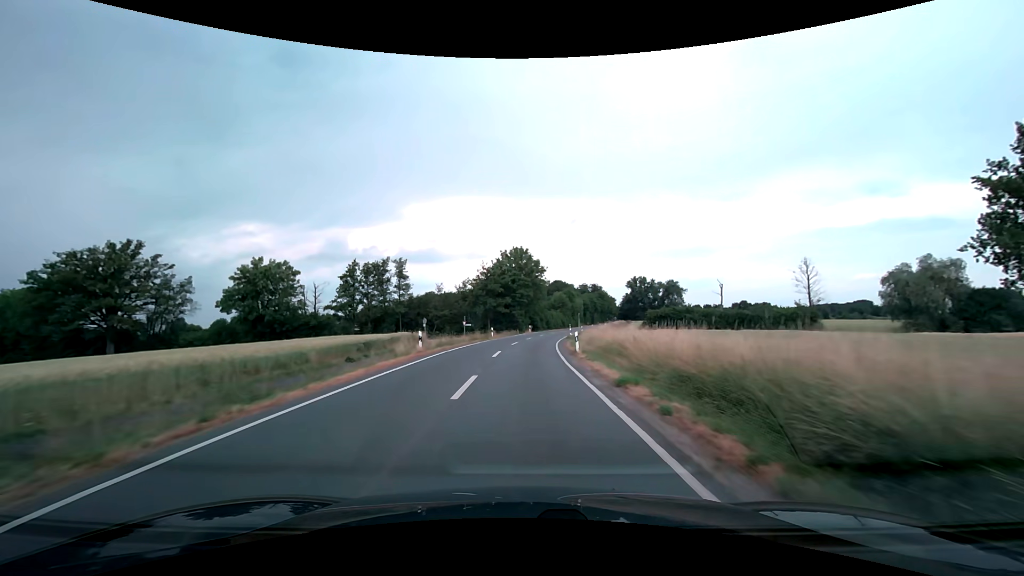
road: secondary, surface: asphalt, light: Day
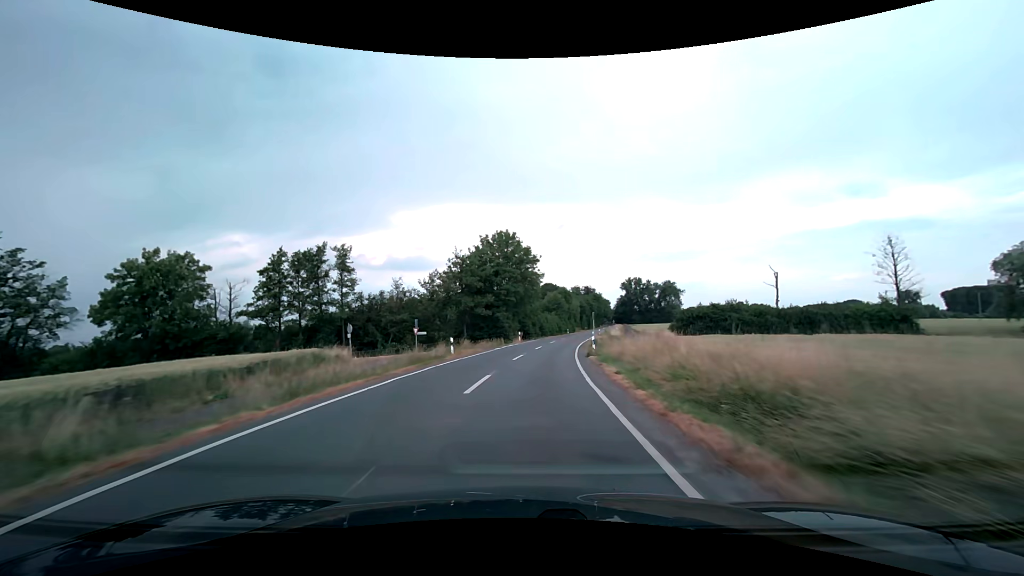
(+0.2, +21.6) m; +1°
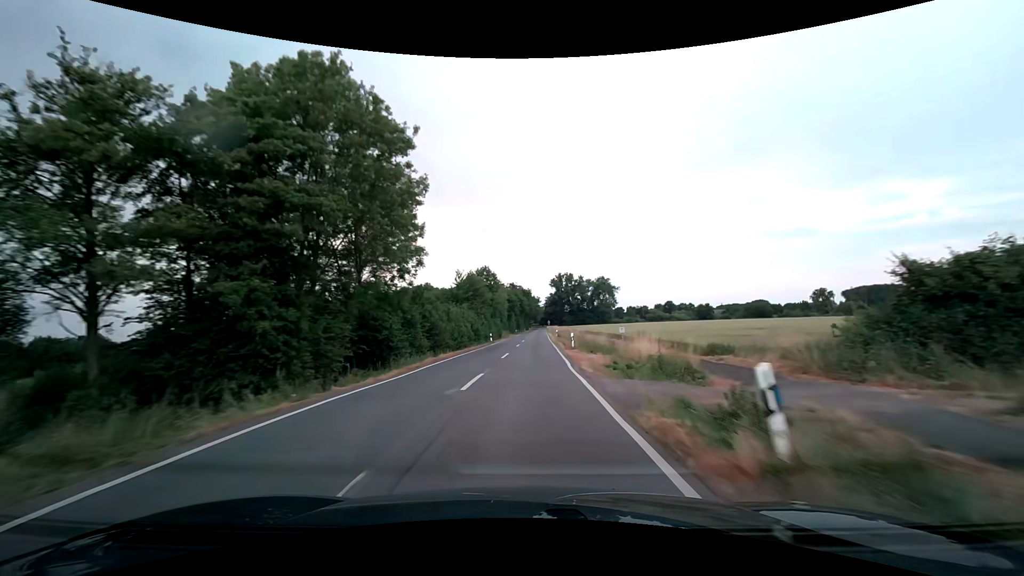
(+3.6, +47.8) m; +9°
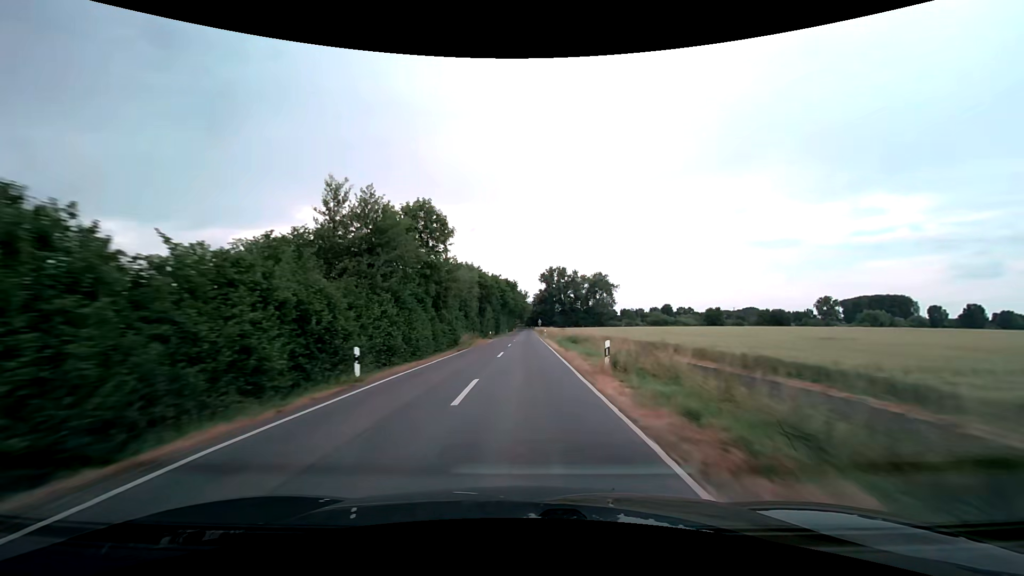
(+0.9, +40.5) m; +2°
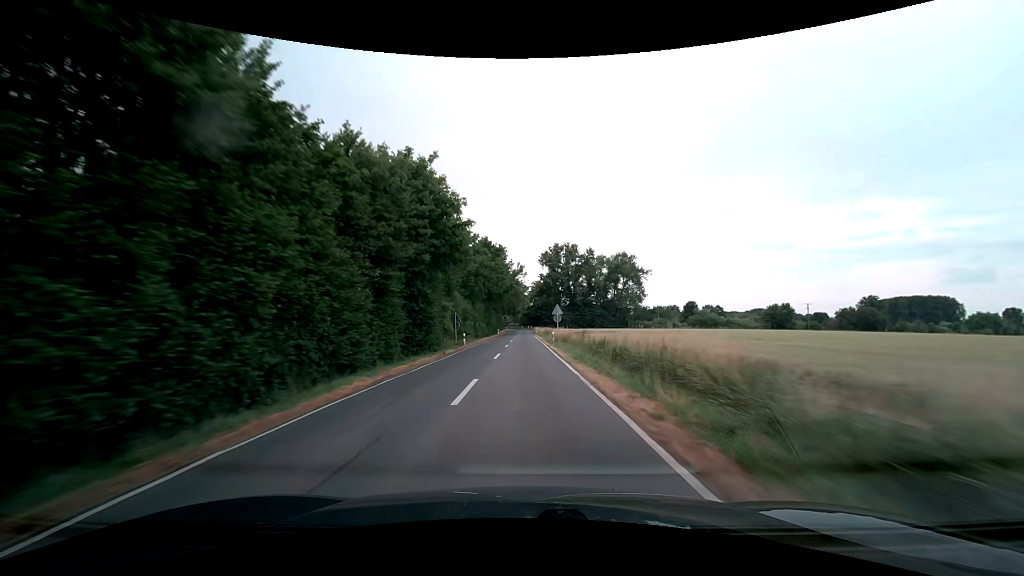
(+0.5, +74.4) m; +1°
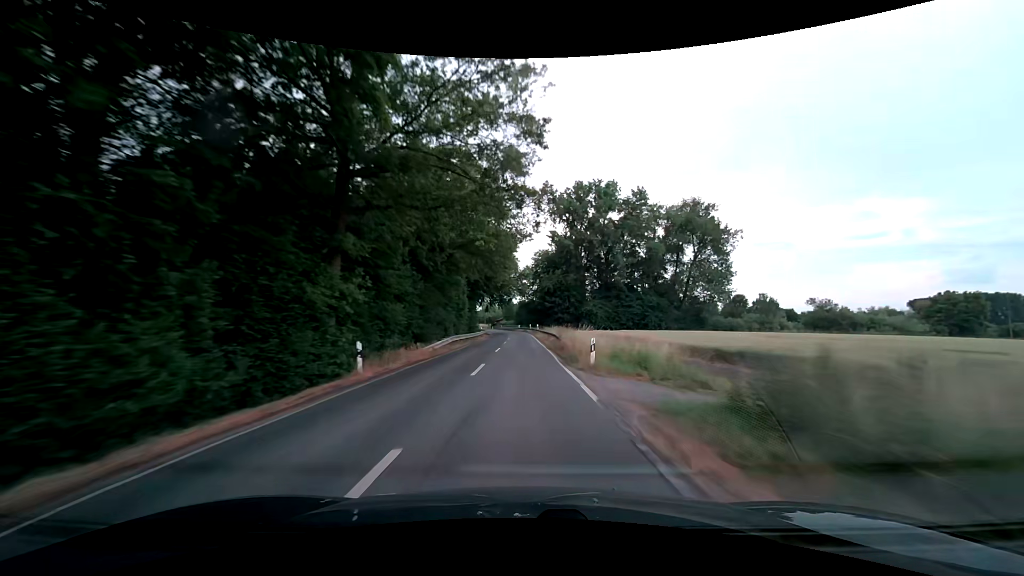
(+0.1, +79.8) m; 0°
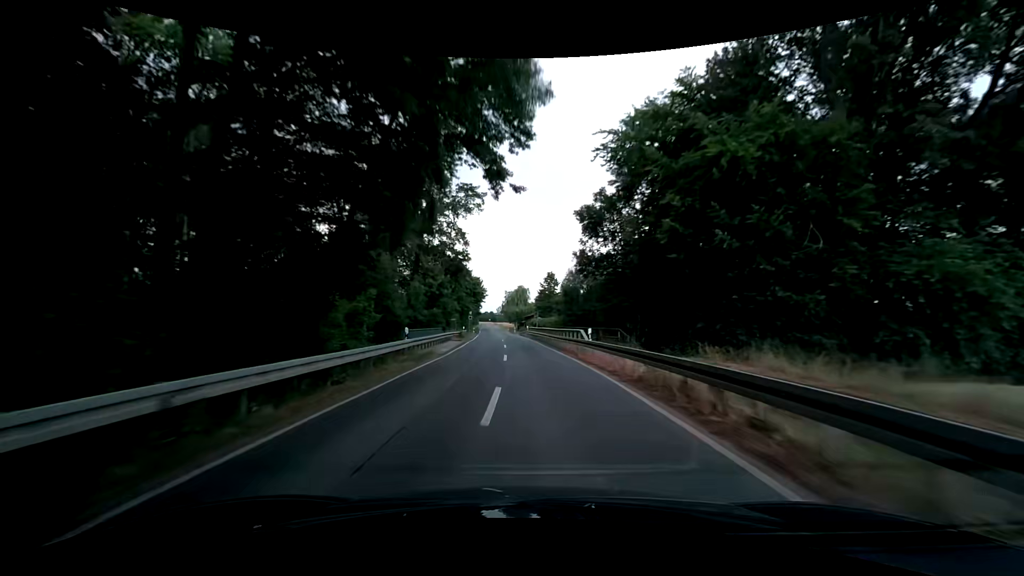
(-2.1, +79.1) m; -4°
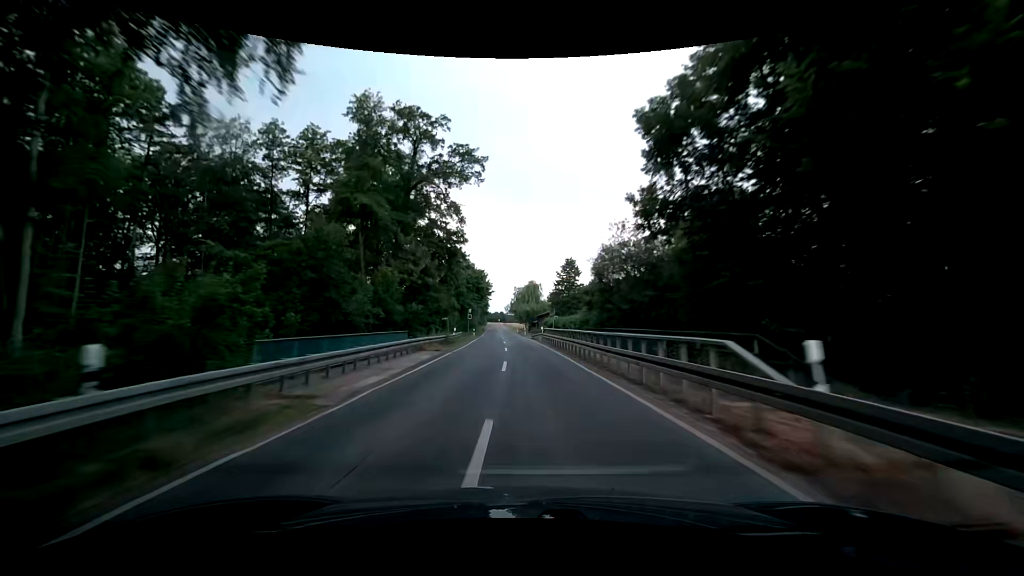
(-0.3, +15.8) m; -1°
(0, +10) (0, +20) (-1, +30) (-1, +40) (-1, +50) (-2, +60) (-2, +70) (-3, +80) (-3, +90) (-4, +100) m
